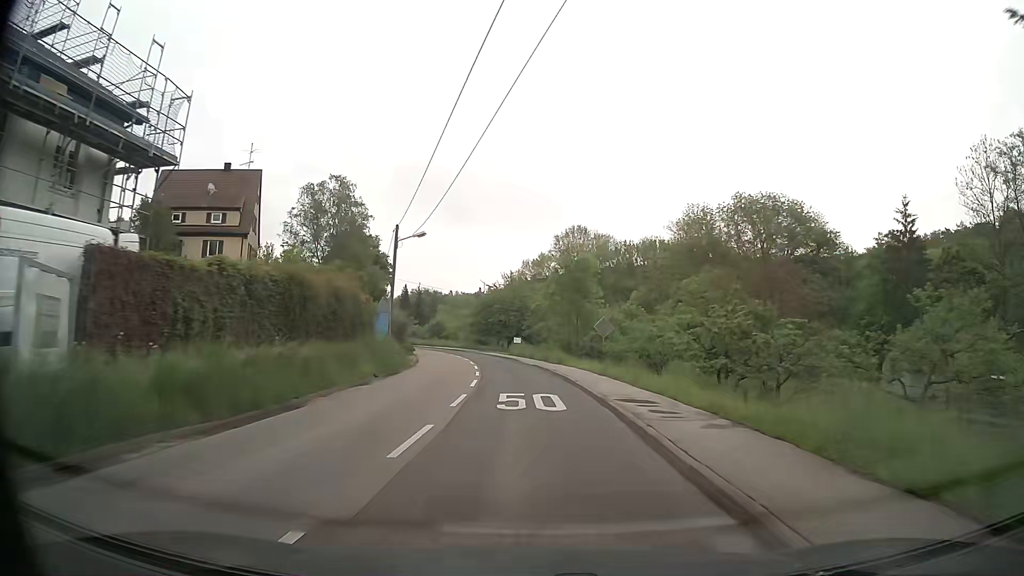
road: secondary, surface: asphalt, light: Day
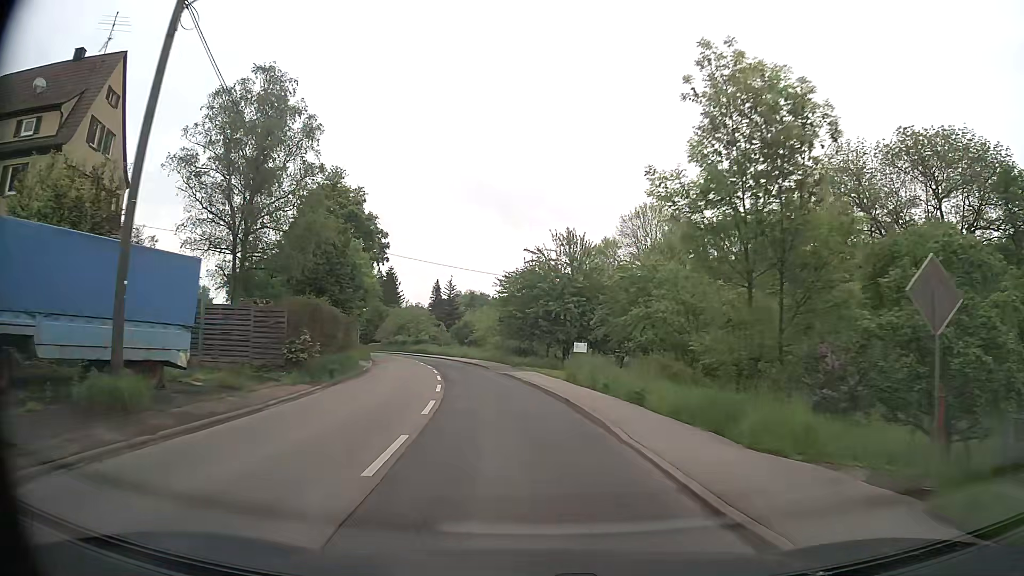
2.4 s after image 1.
(-1.2, +31.4) m; -5°
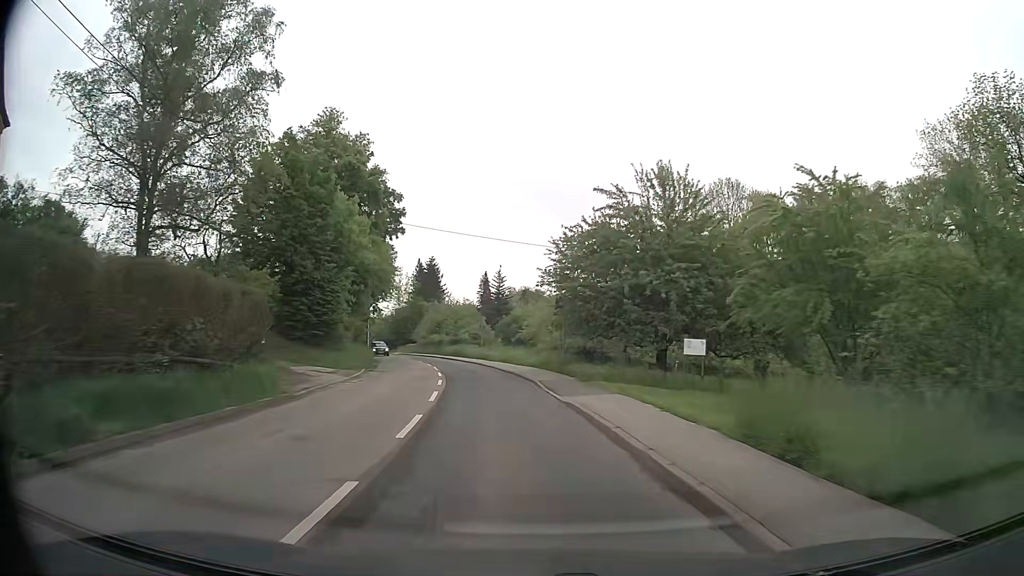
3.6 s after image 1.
(-0.6, +15.7) m; -4°
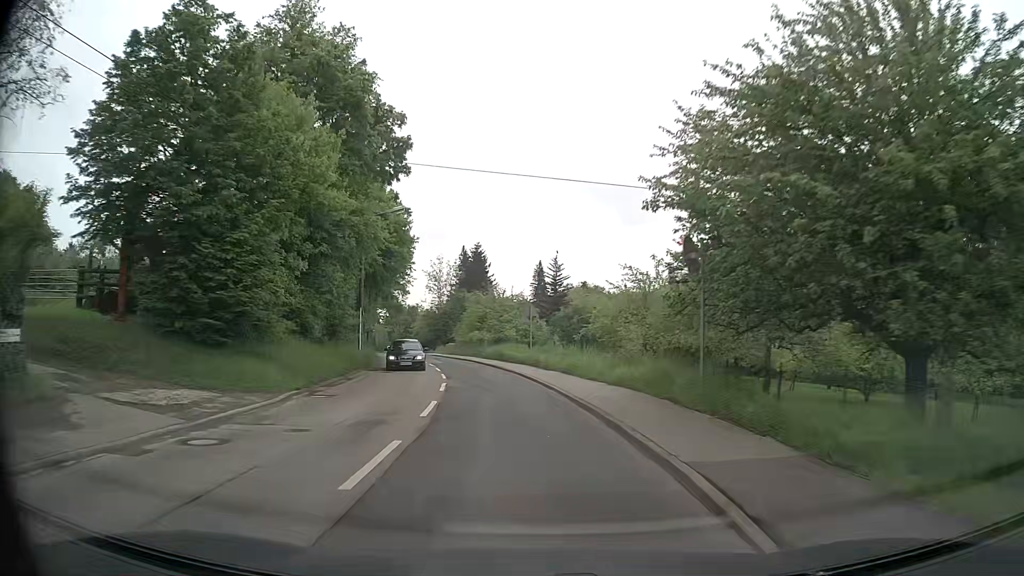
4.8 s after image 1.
(-0.8, +15.7) m; -5°
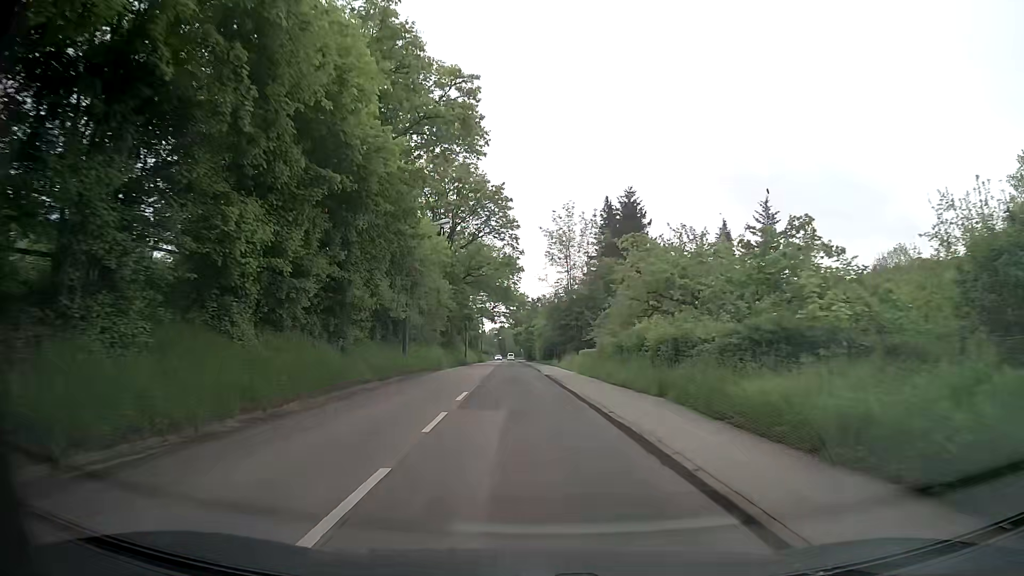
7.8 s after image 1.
(-4.2, +38.5) m; -13°
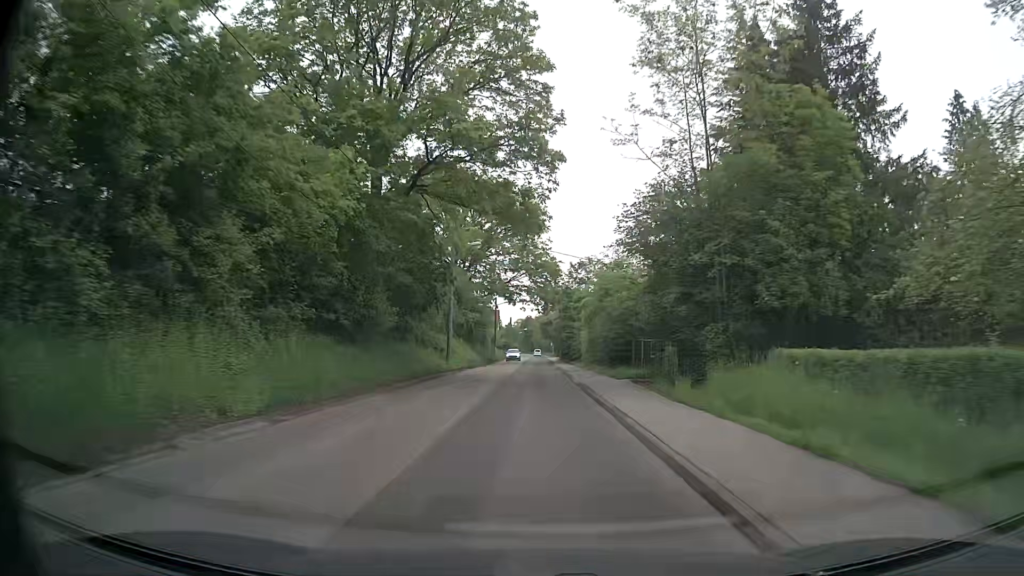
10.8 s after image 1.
(-0.8, +39.3) m; -2°
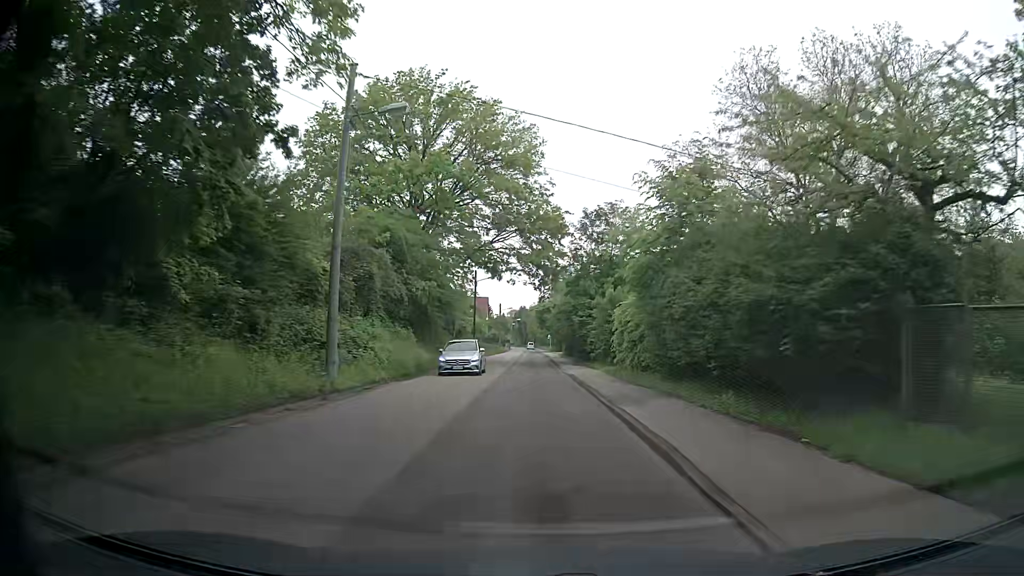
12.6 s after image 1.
(+0.2, +23.9) m; +2°
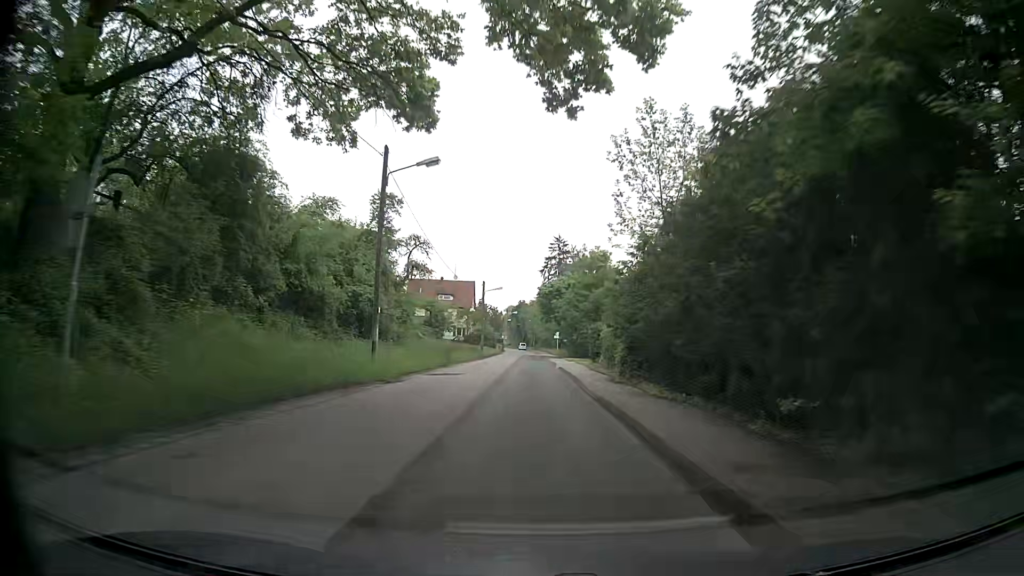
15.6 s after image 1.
(-0.7, +40.2) m; -1°
(0, +10) (0, +20) (0, +30) (0, +40) (+1, +50) (+1, +60) (+1, +70) (+1, +80) (+1, +90) (+1, +100) m
